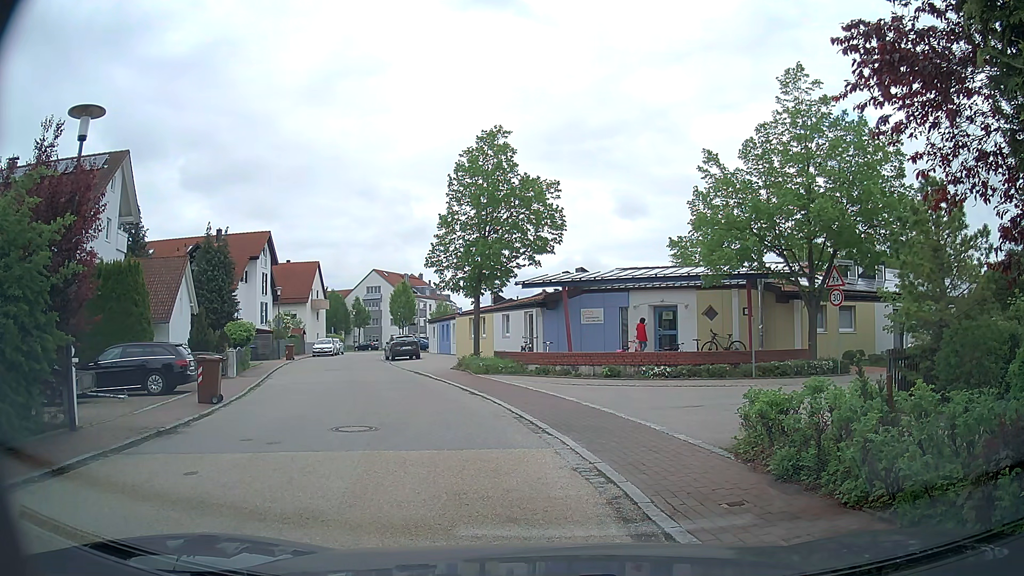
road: residential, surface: asphalt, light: Day
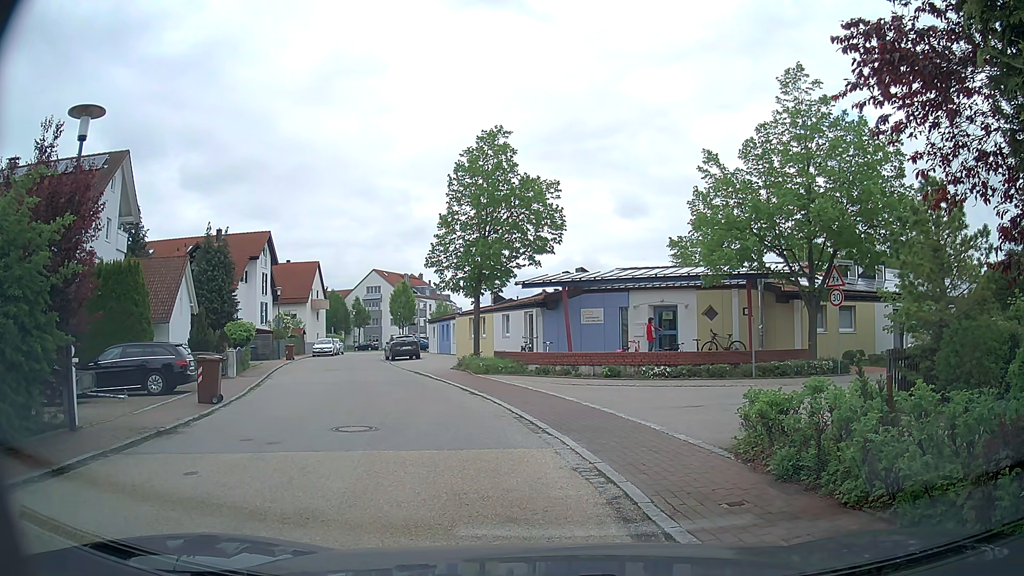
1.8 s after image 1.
(0.0, 0.0) m; 0°
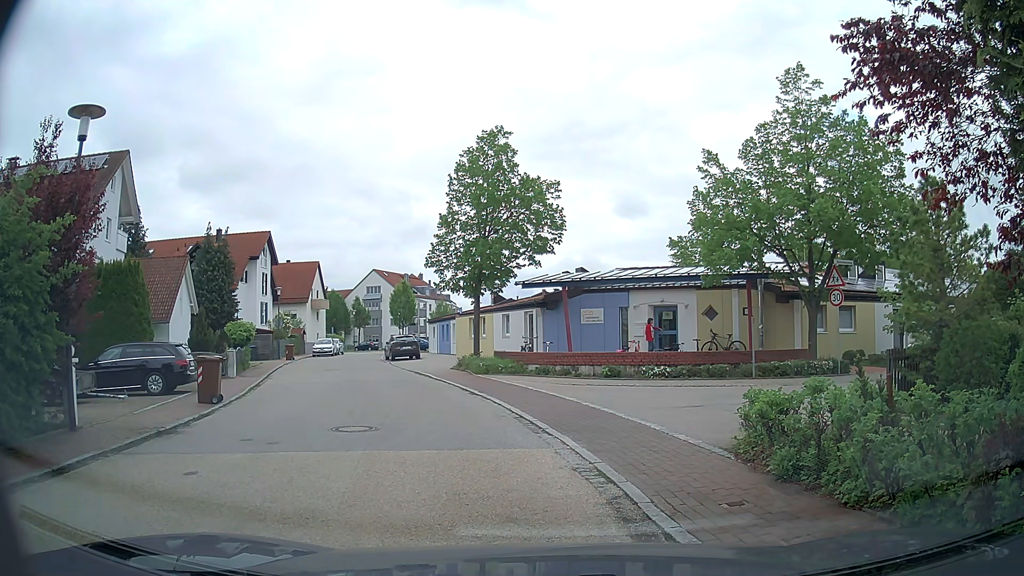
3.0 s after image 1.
(0.0, 0.0) m; 0°
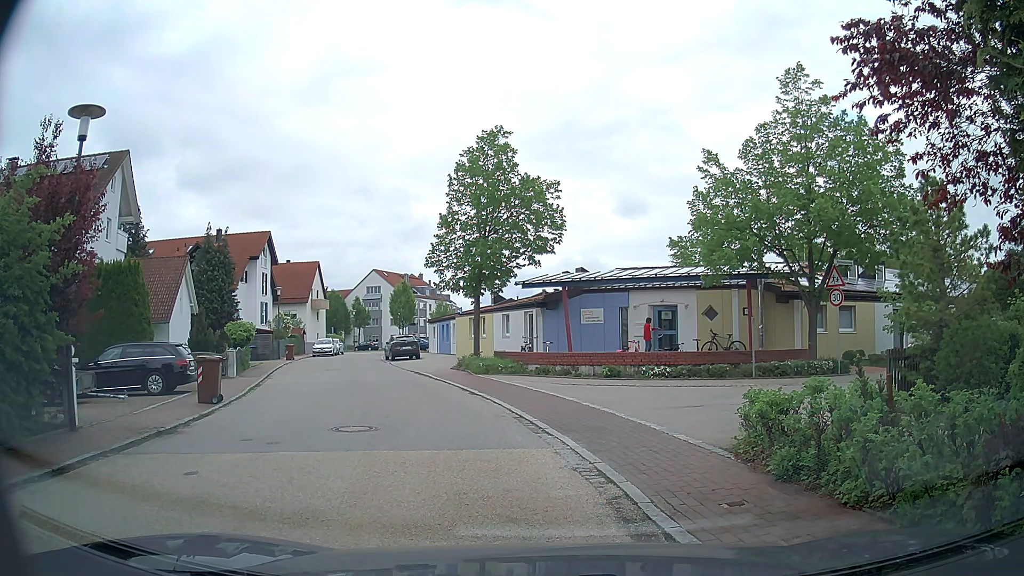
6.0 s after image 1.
(0.0, 0.0) m; 0°
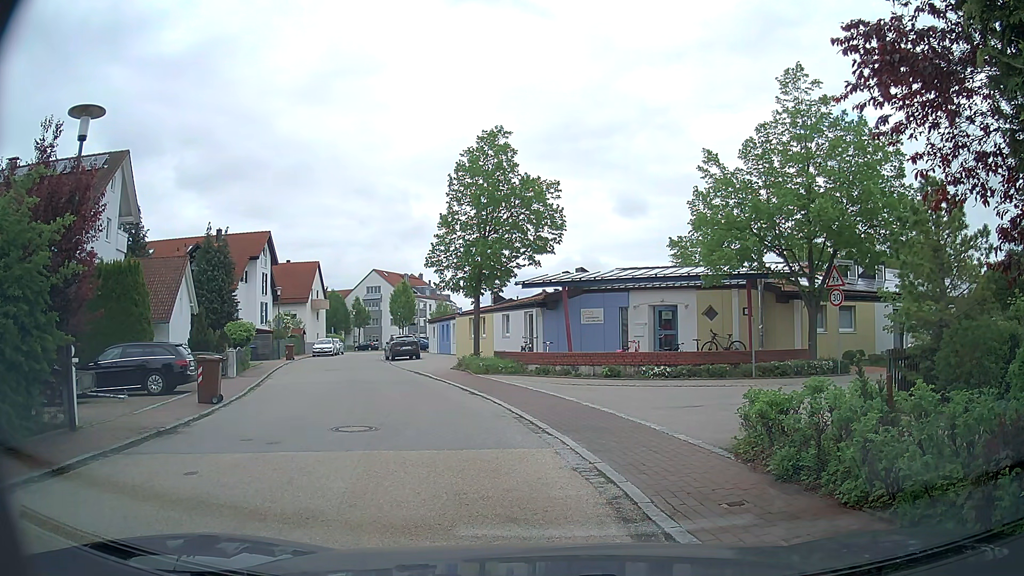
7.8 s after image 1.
(0.0, 0.0) m; 0°
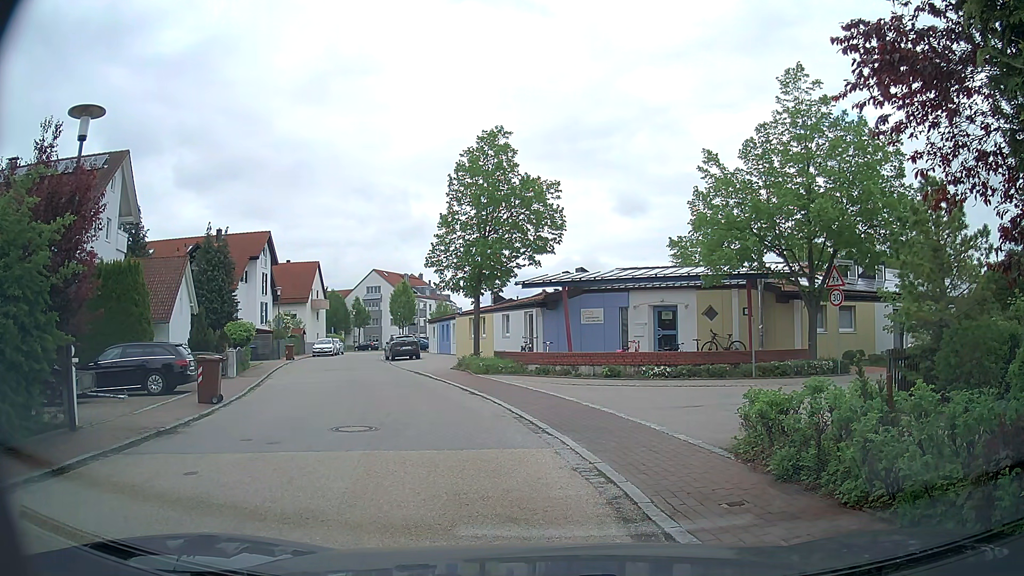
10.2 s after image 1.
(0.0, 0.0) m; 0°
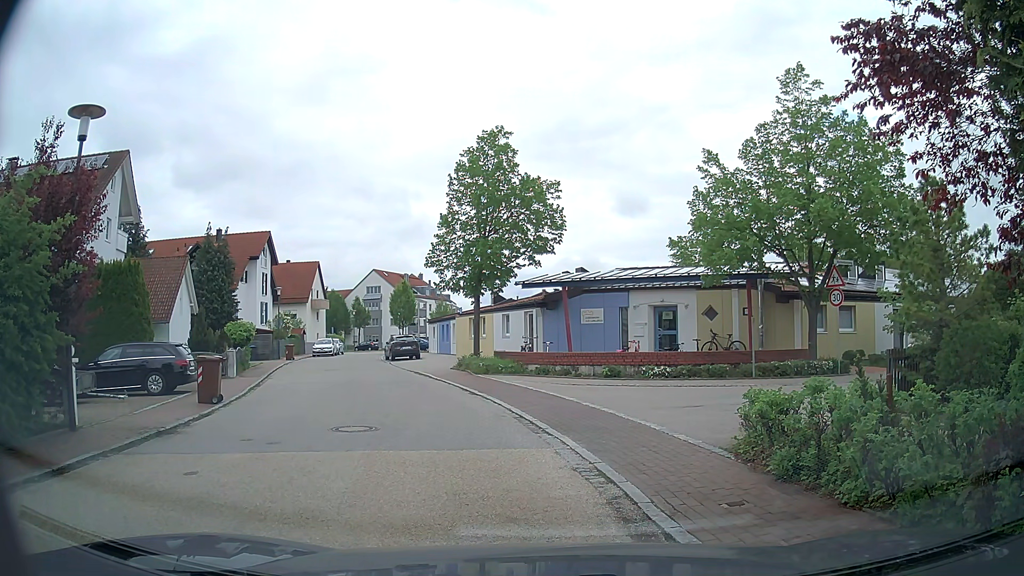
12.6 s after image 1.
(0.0, 0.0) m; 0°
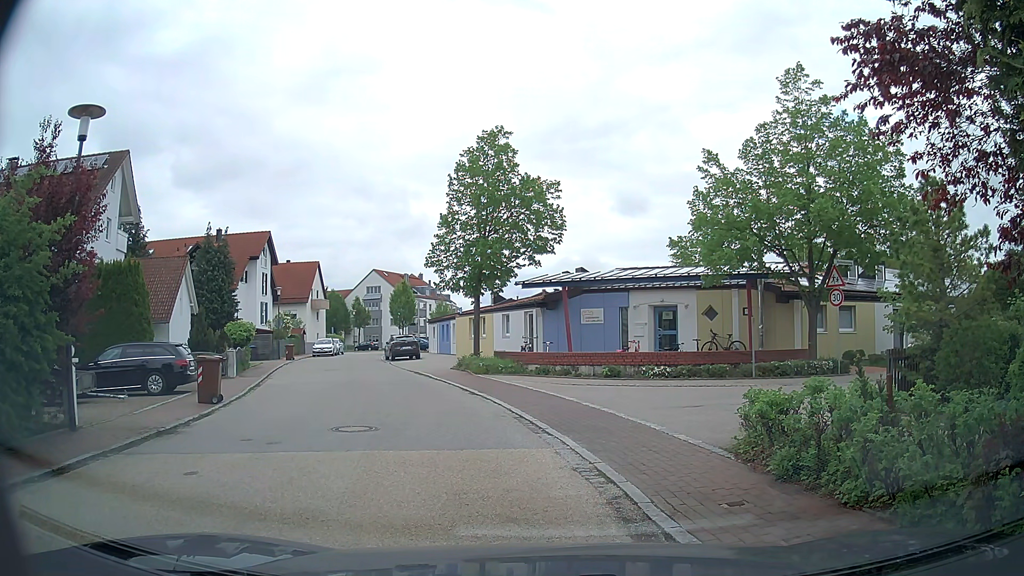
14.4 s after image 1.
(0.0, 0.0) m; 0°
